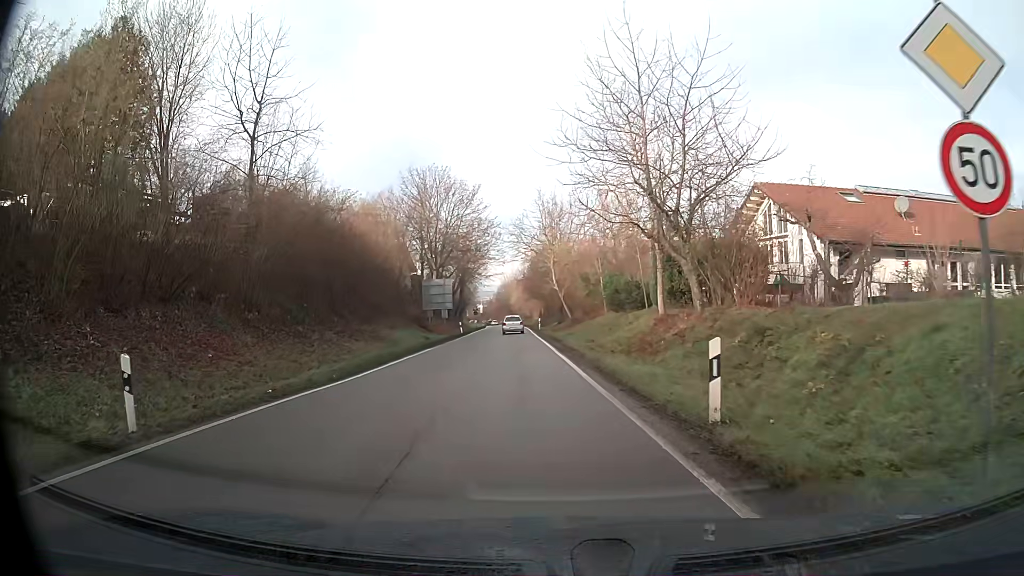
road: tertiary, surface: asphalt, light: Day
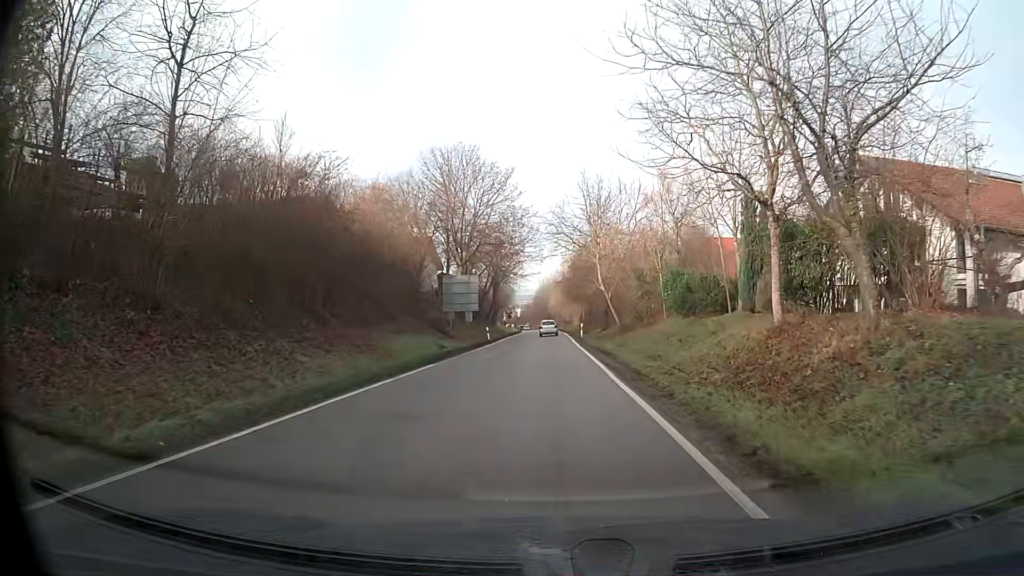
(-0.3, +9.4) m; -2°
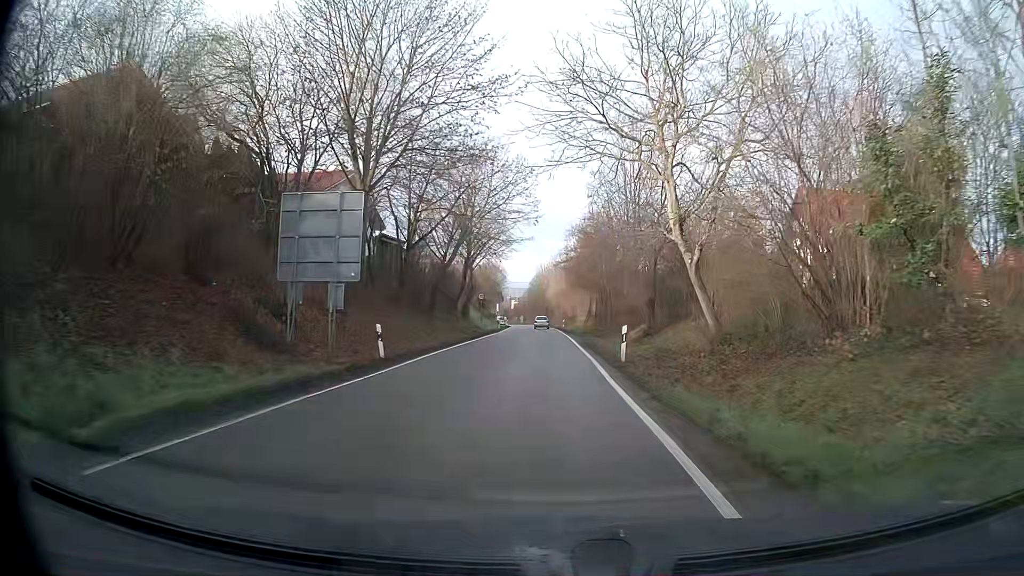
(+0.1, +29.9) m; 0°
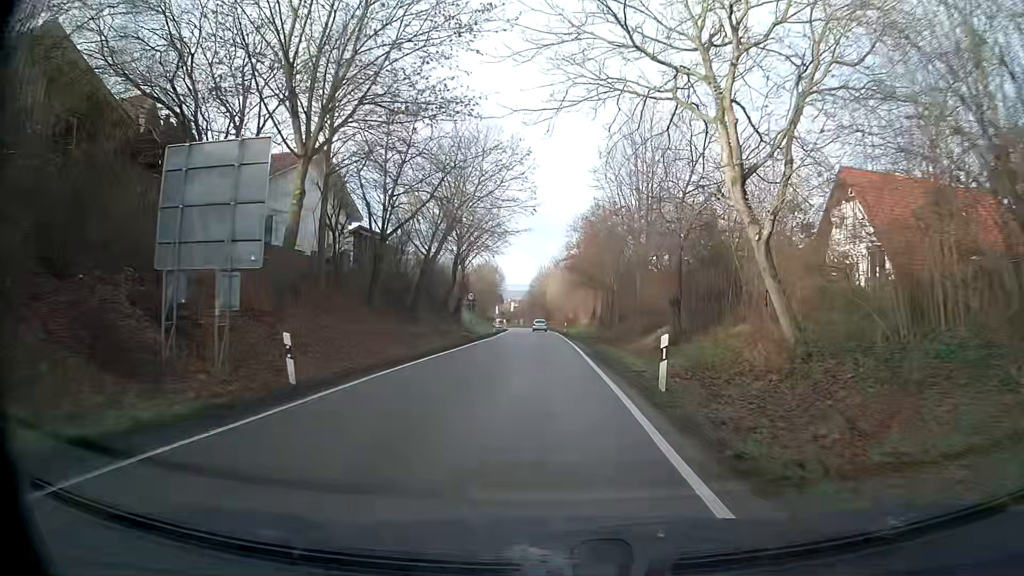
(0.0, +6.6) m; 0°
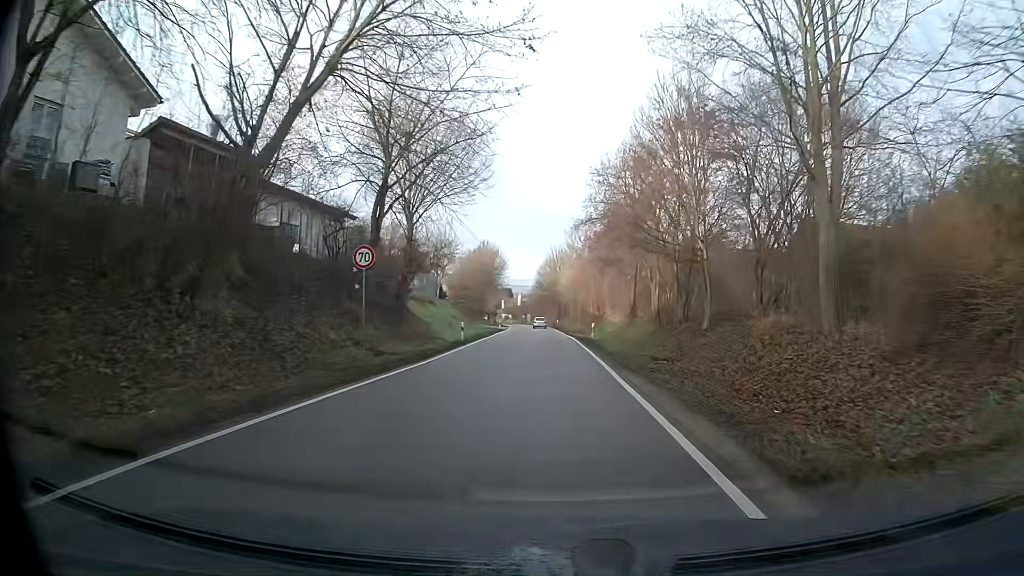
(-0.4, +27.6) m; -1°
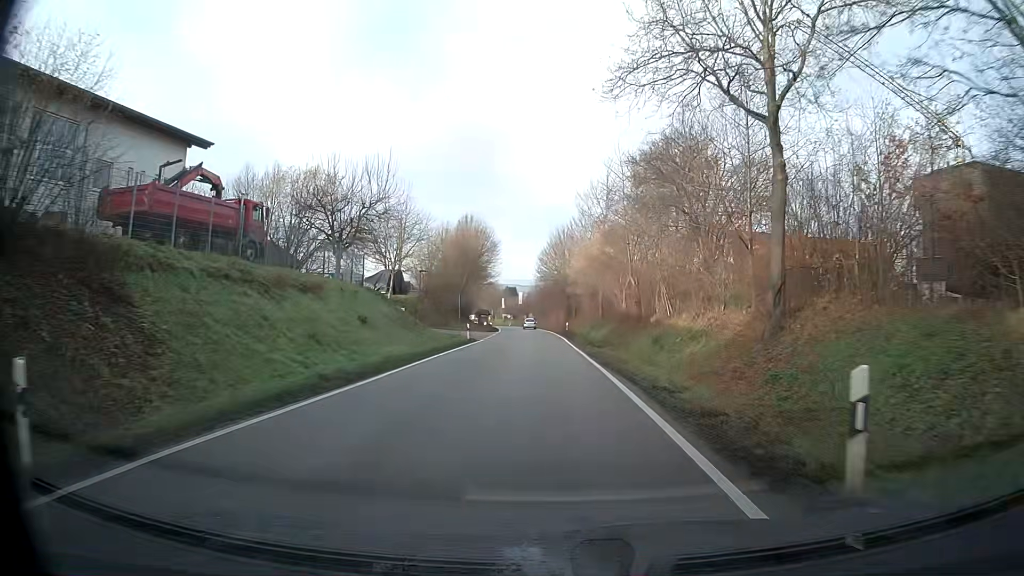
(-0.1, +29.6) m; -1°
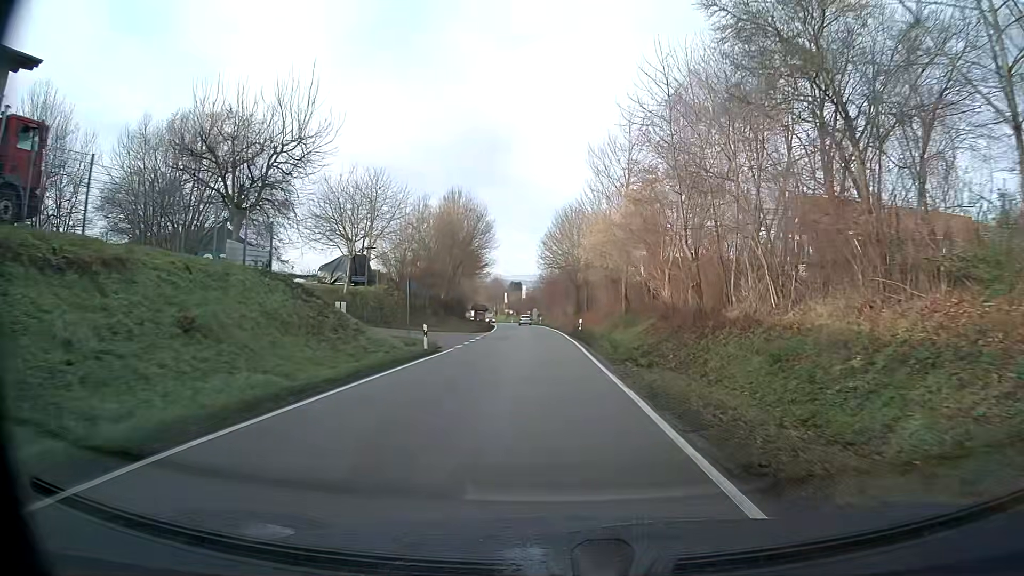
(-0.1, +15.2) m; 0°
(0, +10) (0, +20) (0, +30) (-1, +40) (-1, +50) (-1, +60) (-2, +70) (-3, +80) (-4, +90) (-5, +100) m
